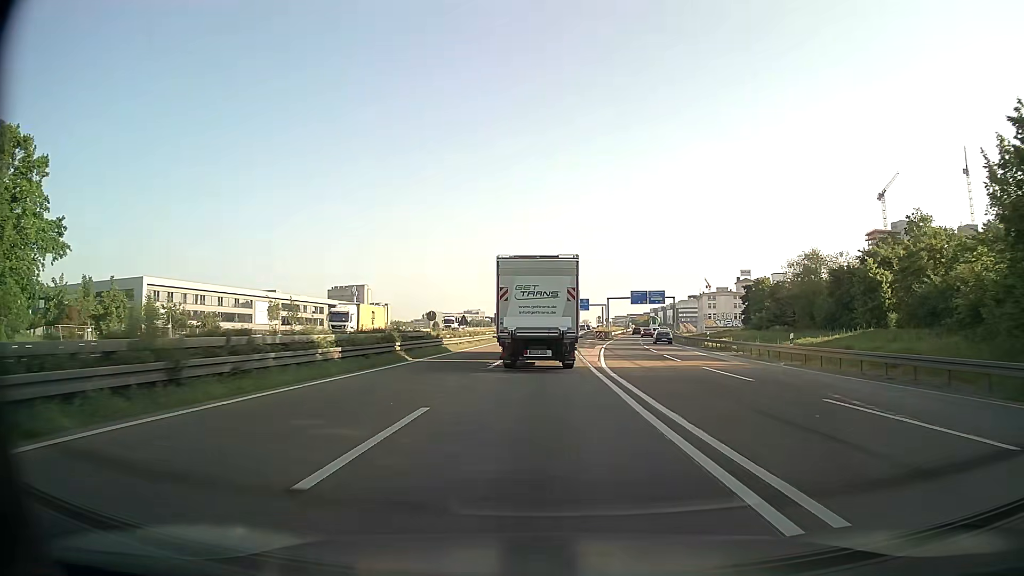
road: motorway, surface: asphalt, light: Day
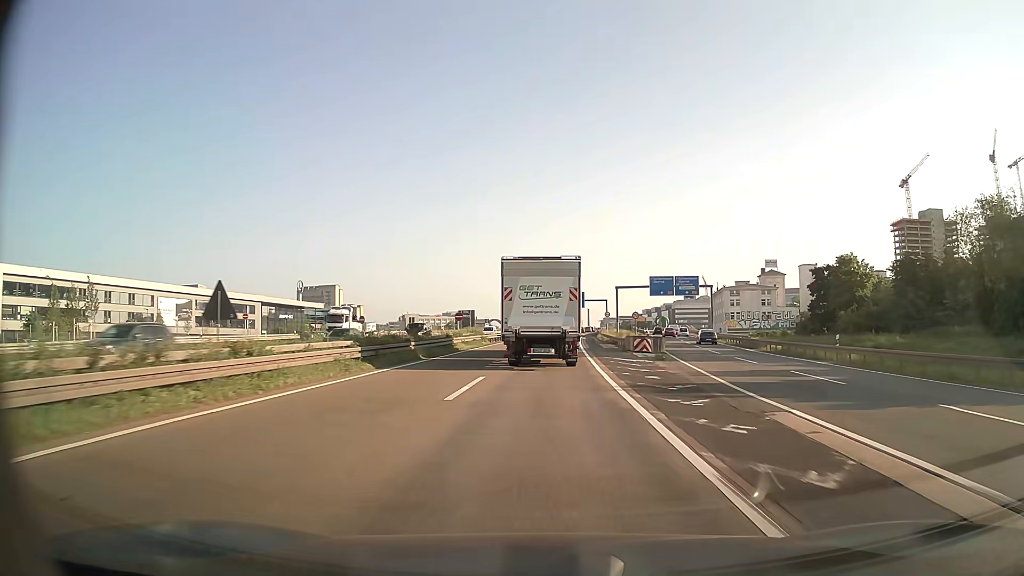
(+0.6, +46.6) m; +1°
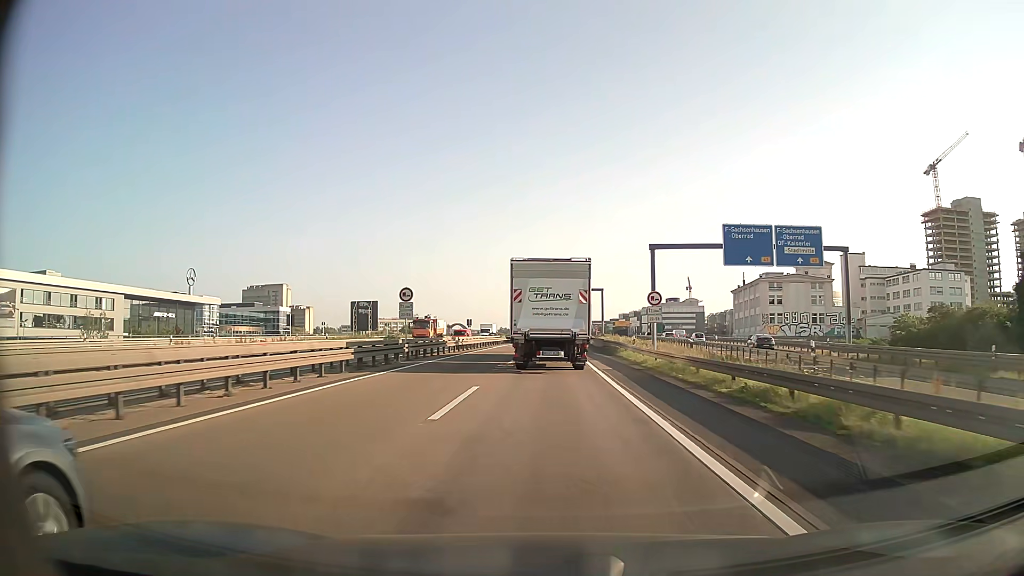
(+1.2, +57.1) m; +3°
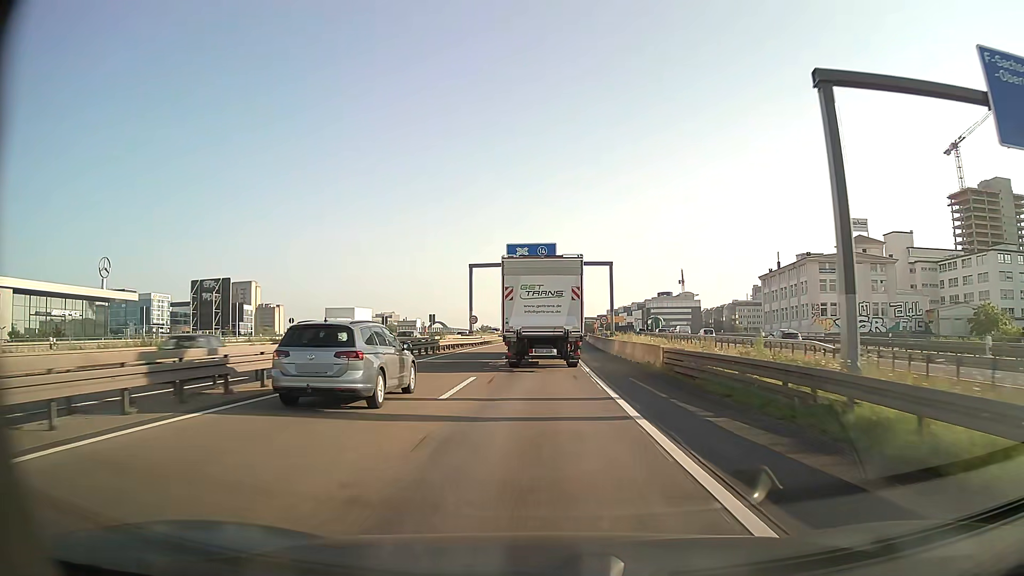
(+0.5, +33.3) m; +1°
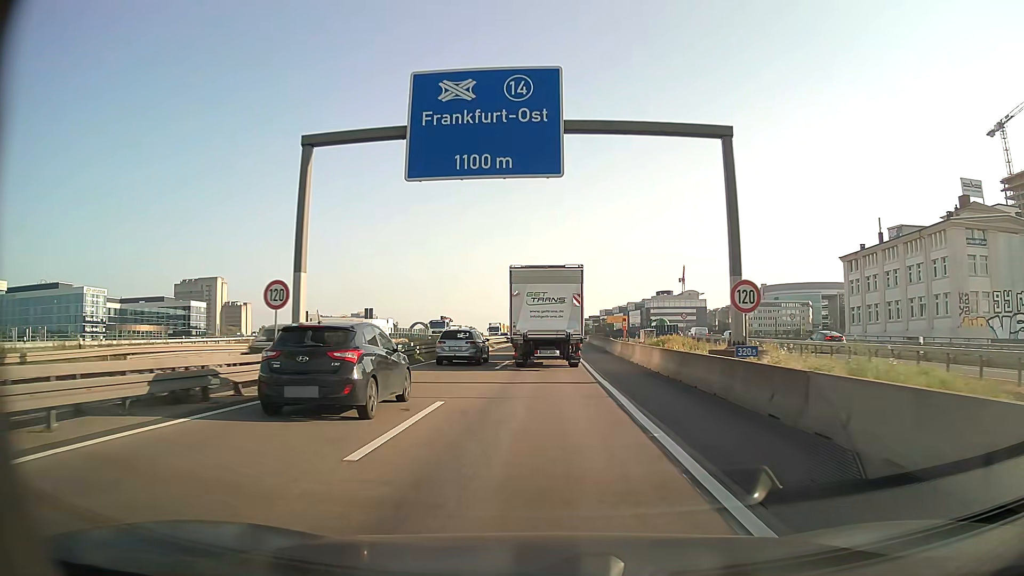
(+0.3, +42.2) m; +1°
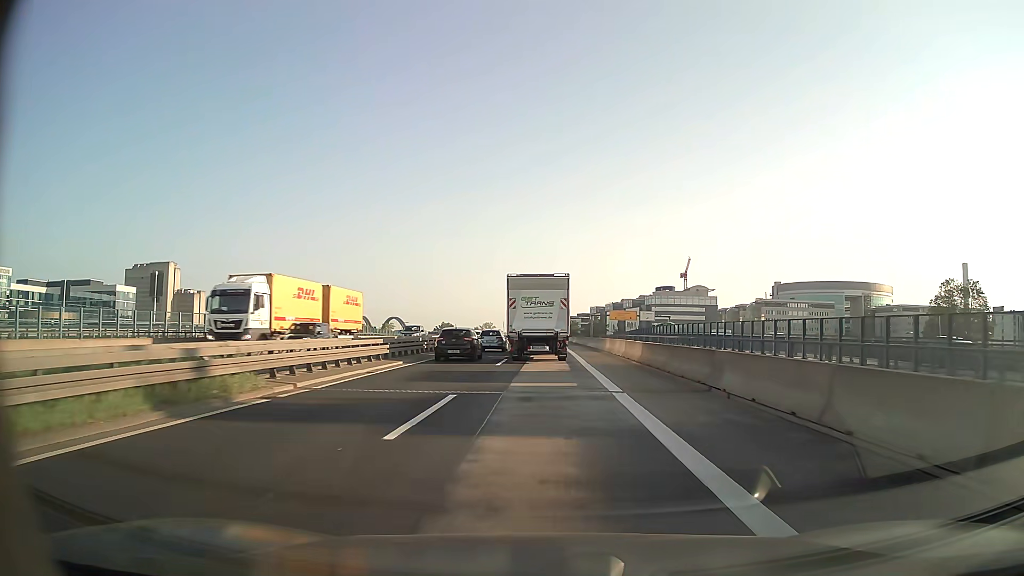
(+0.7, +52.5) m; +1°
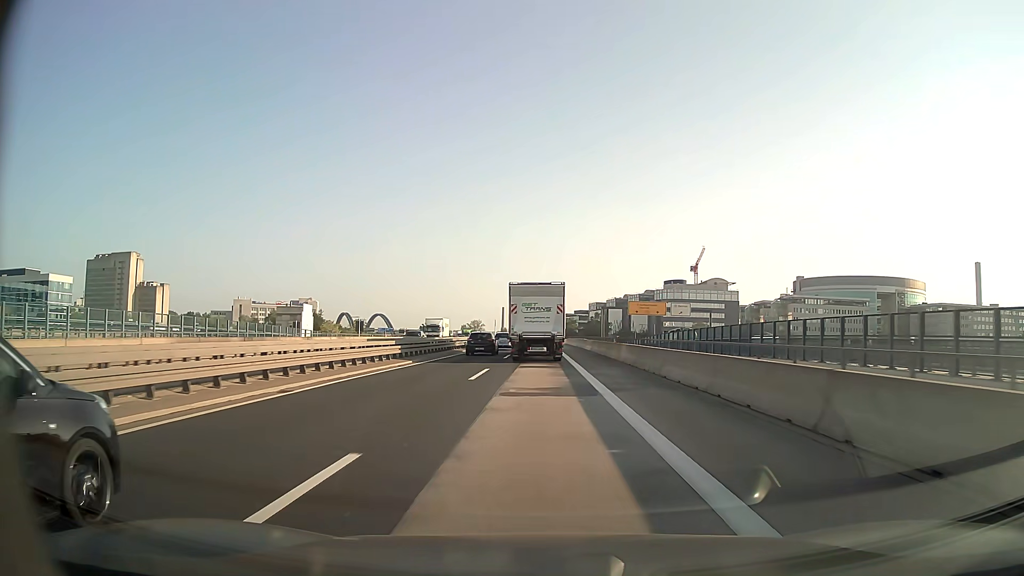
(+0.3, +43.0) m; +1°
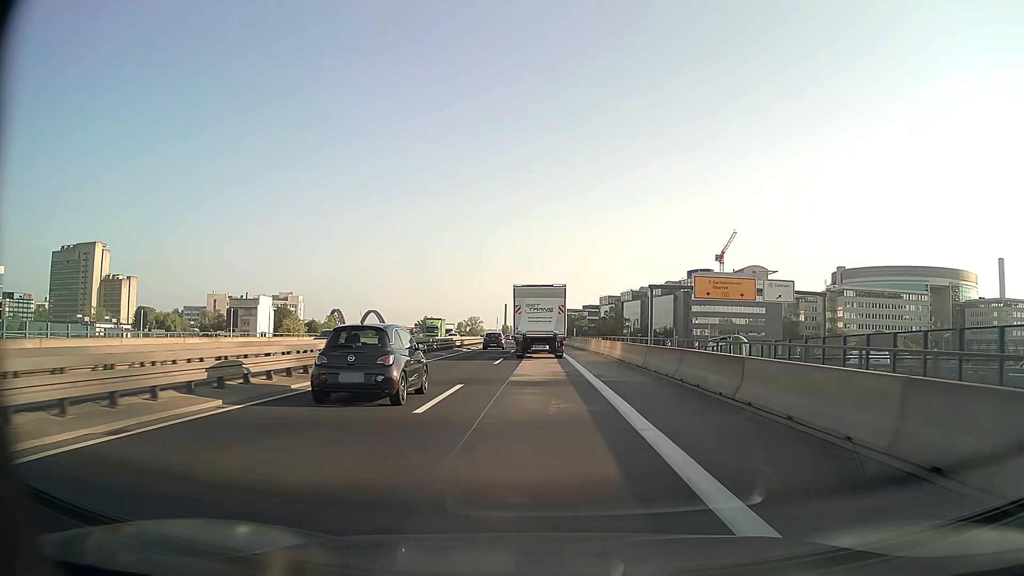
(-0.1, +44.3) m; 0°
(0, +10) (0, +20) (0, +30) (0, +40) (0, +50) (-1, +60) (-1, +70) (-1, +80) (-2, +90) (-2, +100) m
